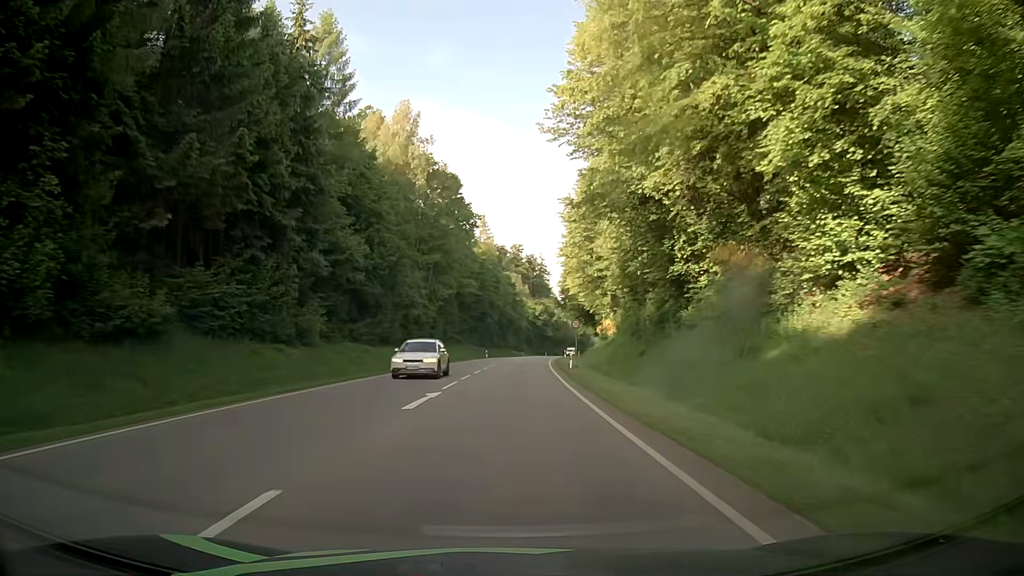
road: secondary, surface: asphalt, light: Day
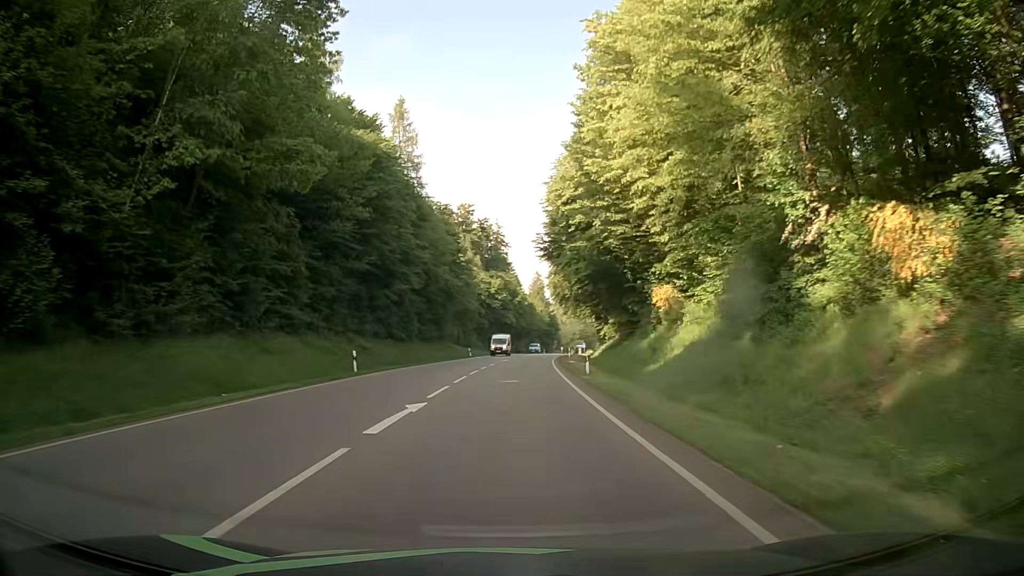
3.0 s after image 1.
(+1.8, +58.3) m; +4°
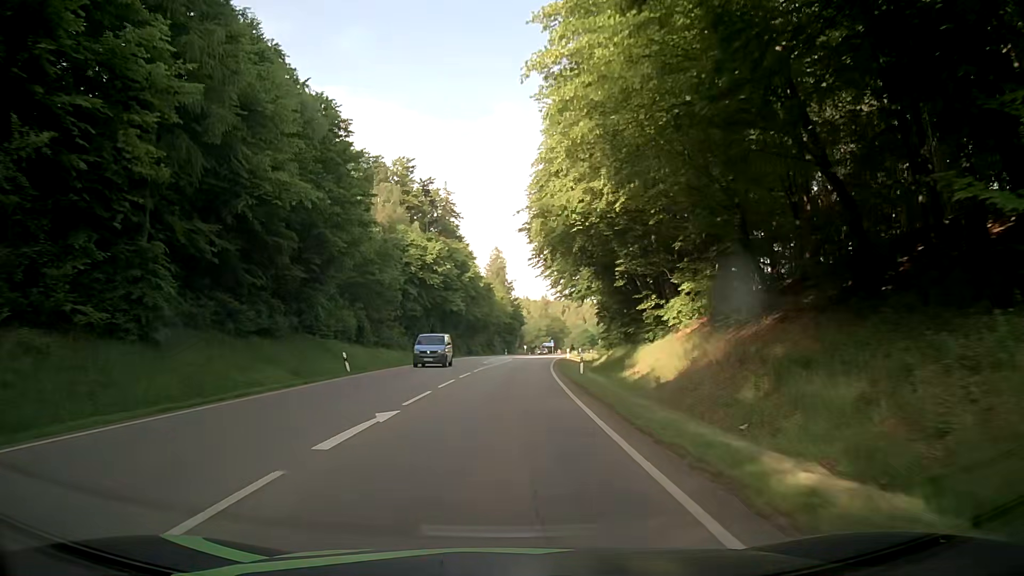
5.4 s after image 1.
(+1.2, +43.3) m; +3°
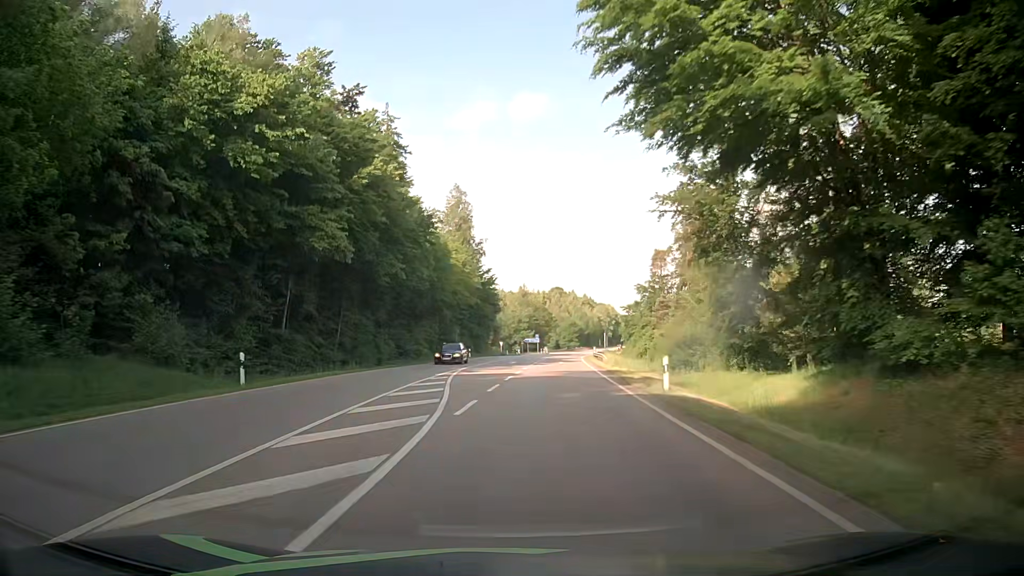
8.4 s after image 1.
(+1.3, +51.2) m; +3°
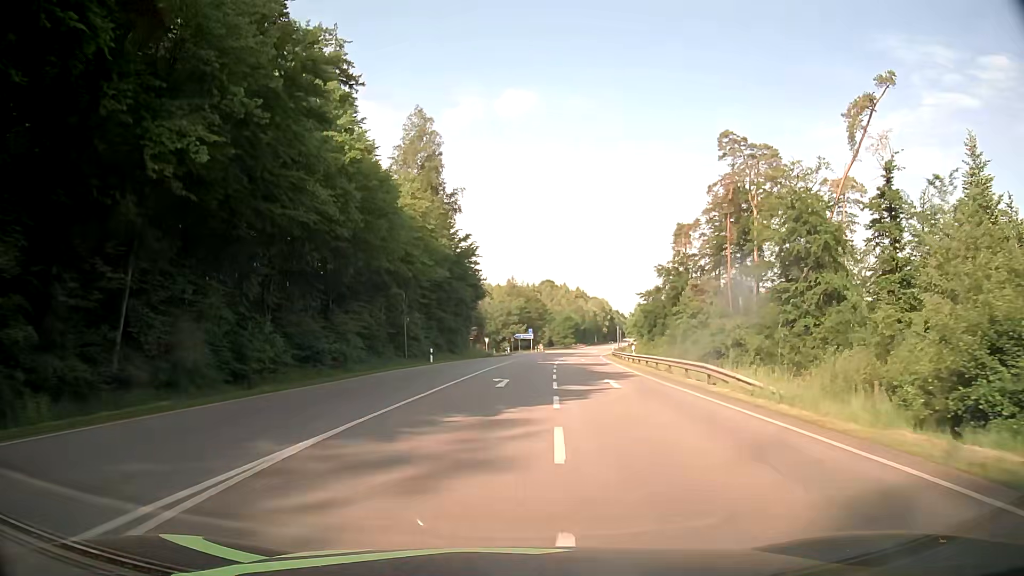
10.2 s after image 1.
(-0.1, +28.5) m; +1°
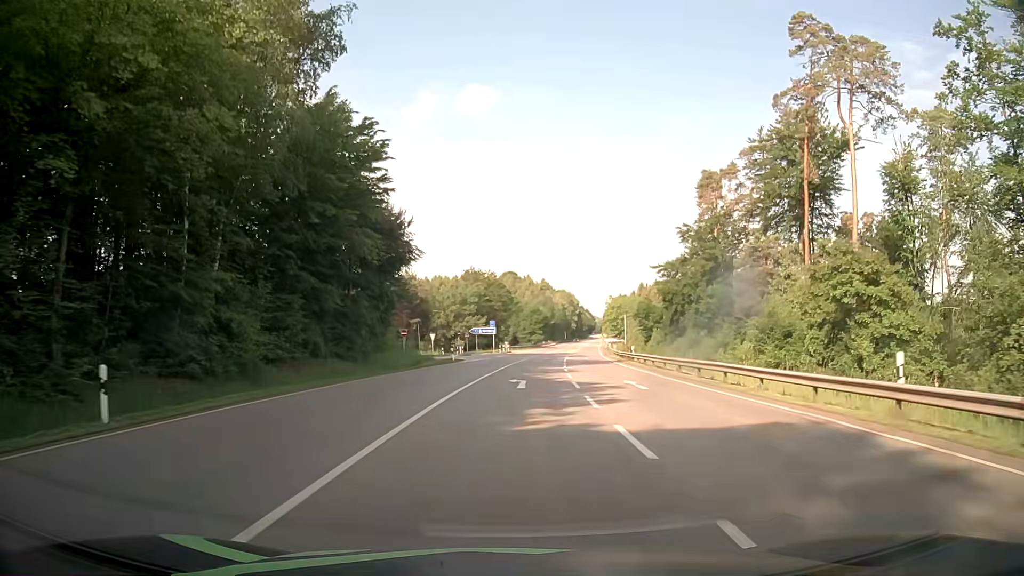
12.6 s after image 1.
(+0.8, +35.5) m; +3°
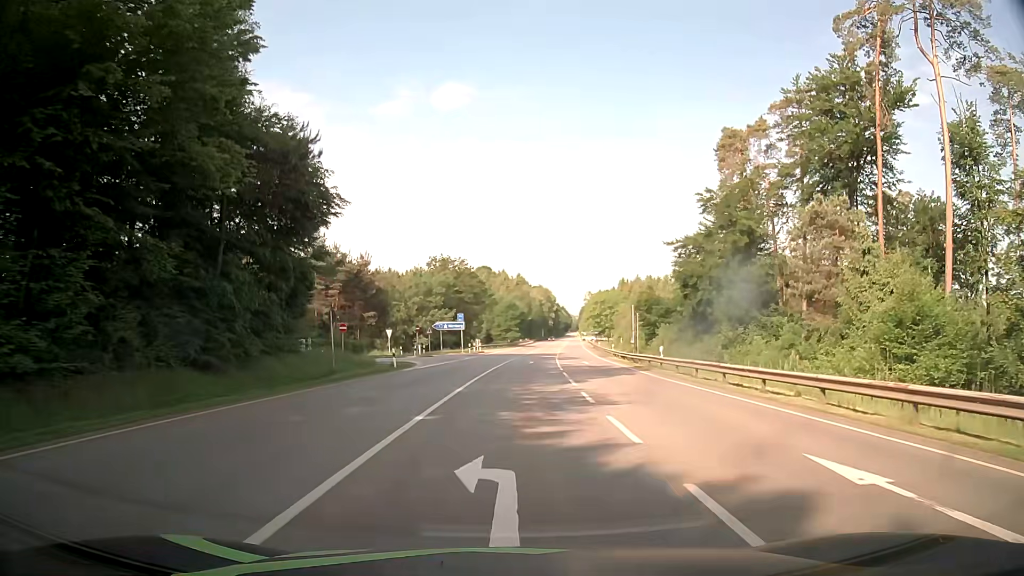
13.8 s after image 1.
(+0.4, +16.7) m; +2°
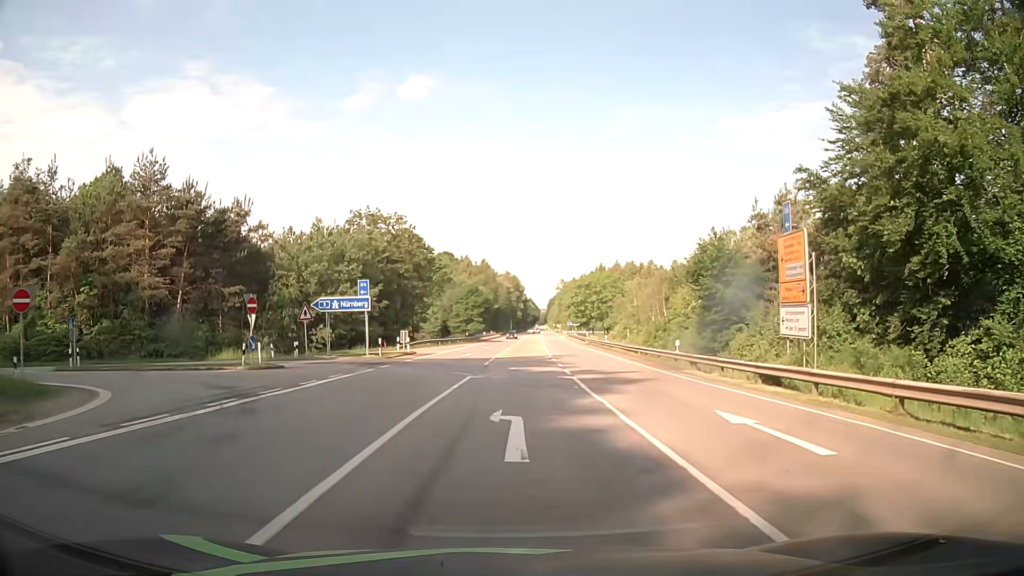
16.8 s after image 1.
(+1.0, +35.3) m; +3°
